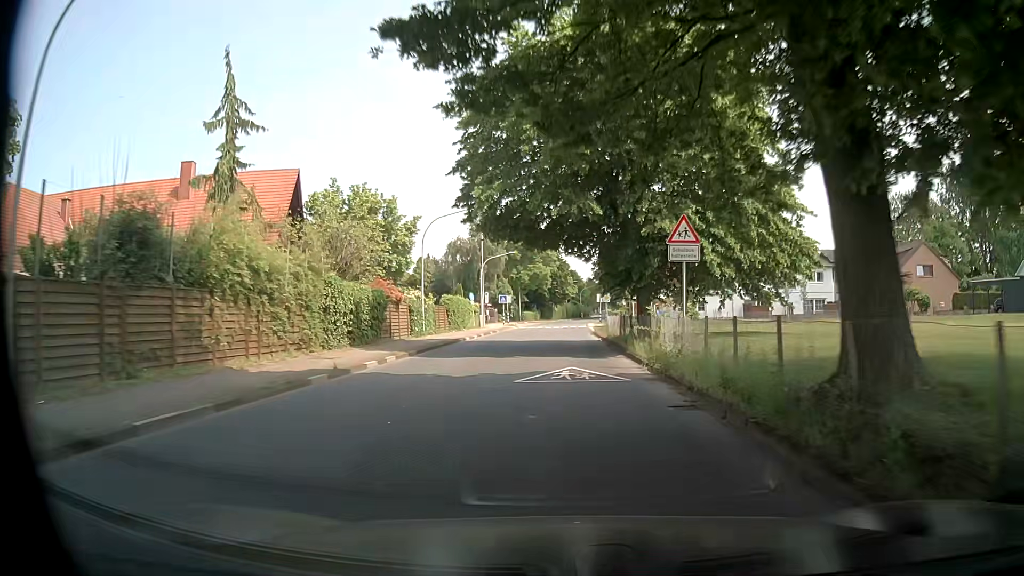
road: tertiary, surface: asphalt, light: Day
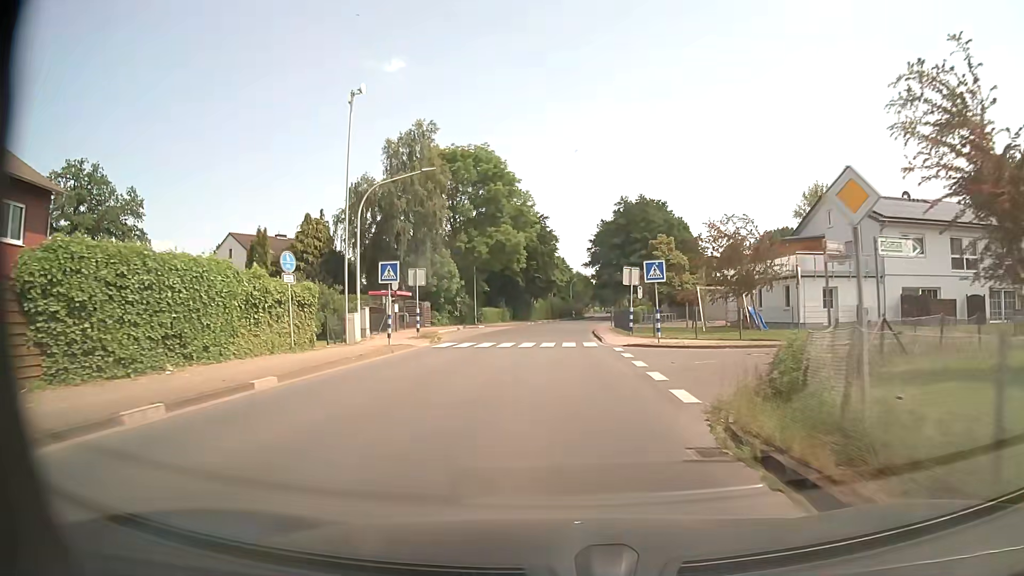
(+0.2, +39.2) m; +1°
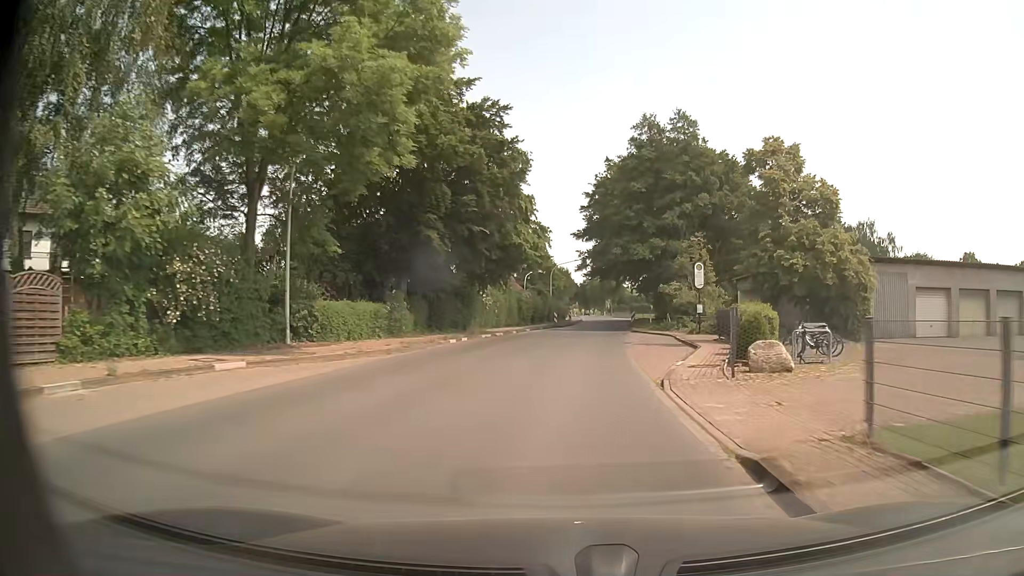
(+0.5, +39.3) m; +2°
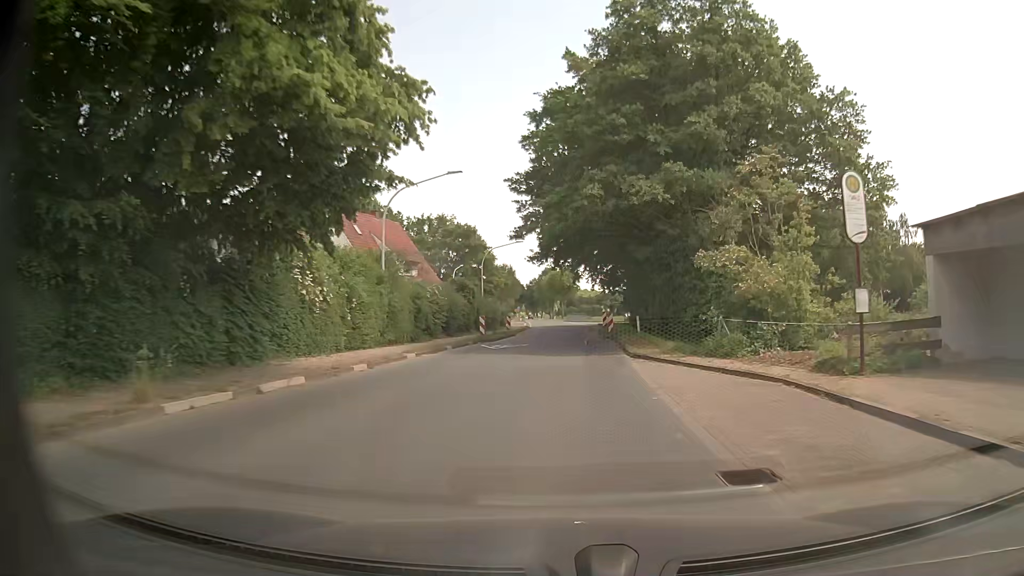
(+0.9, +24.1) m; +4°
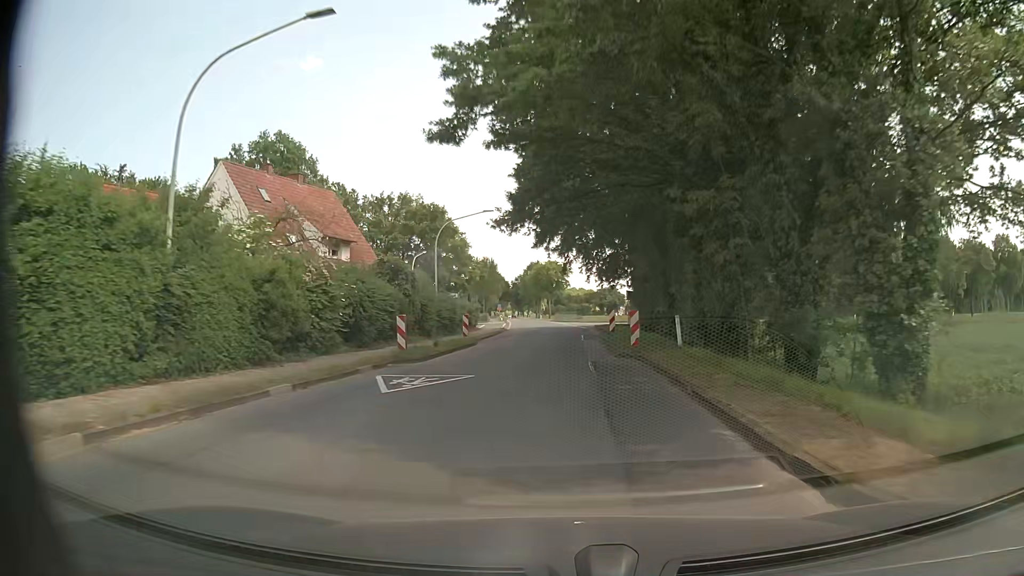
(+0.2, +16.3) m; +1°
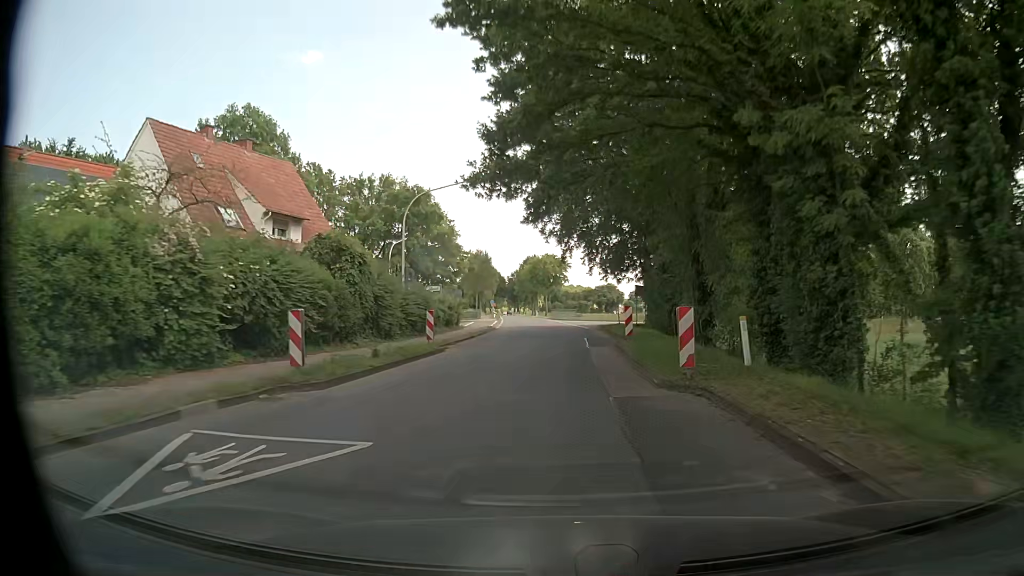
(0.0, +8.1) m; 0°
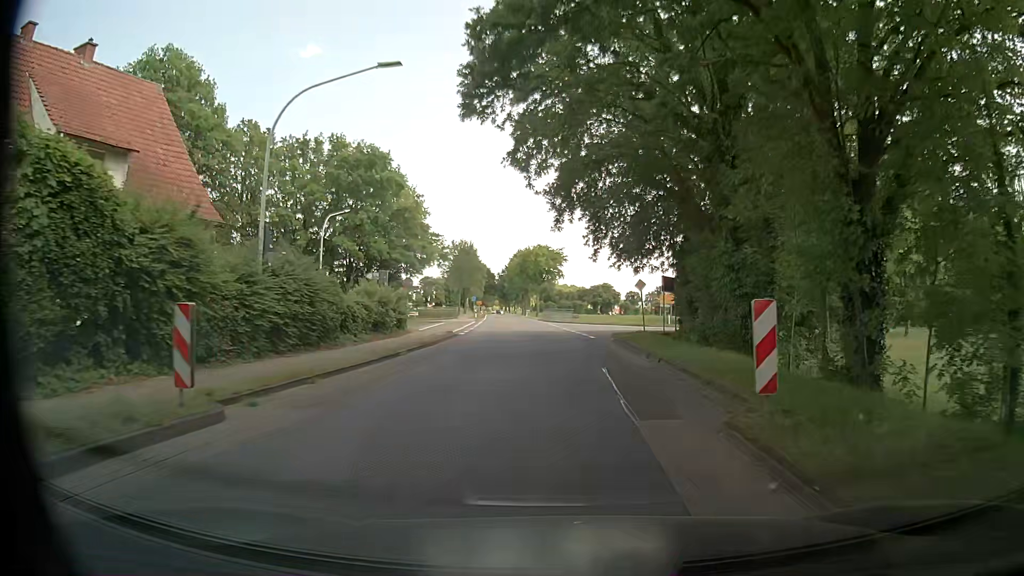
(0.0, +15.3) m; 0°
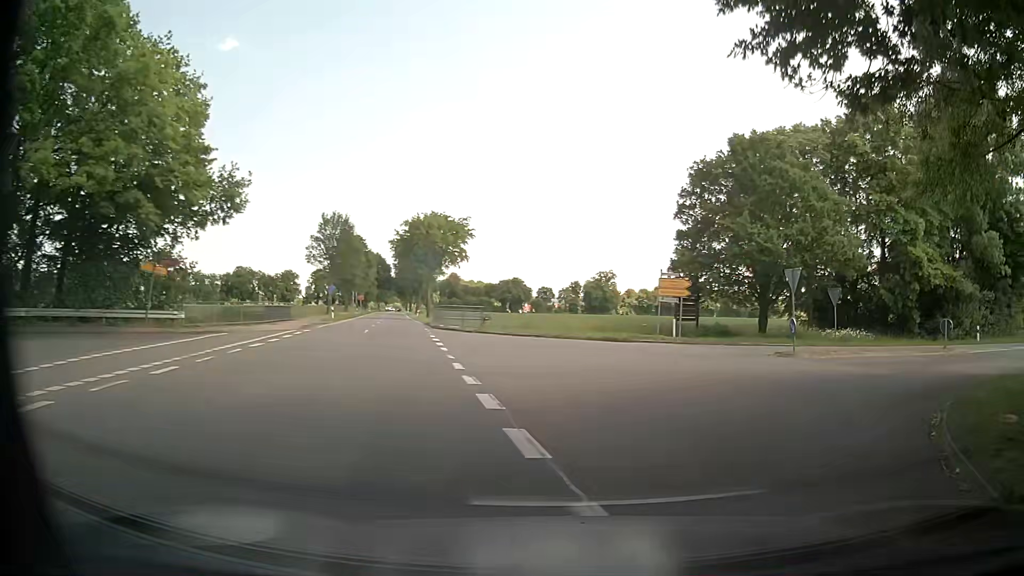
(+0.3, +30.8) m; +8°
(+2, +10) (+8, +17) (+17, +23) (+25, +28) (+34, +33) (+42, +39) (+50, +45) (+57, +52) (+64, +59) (+71, +66) m
